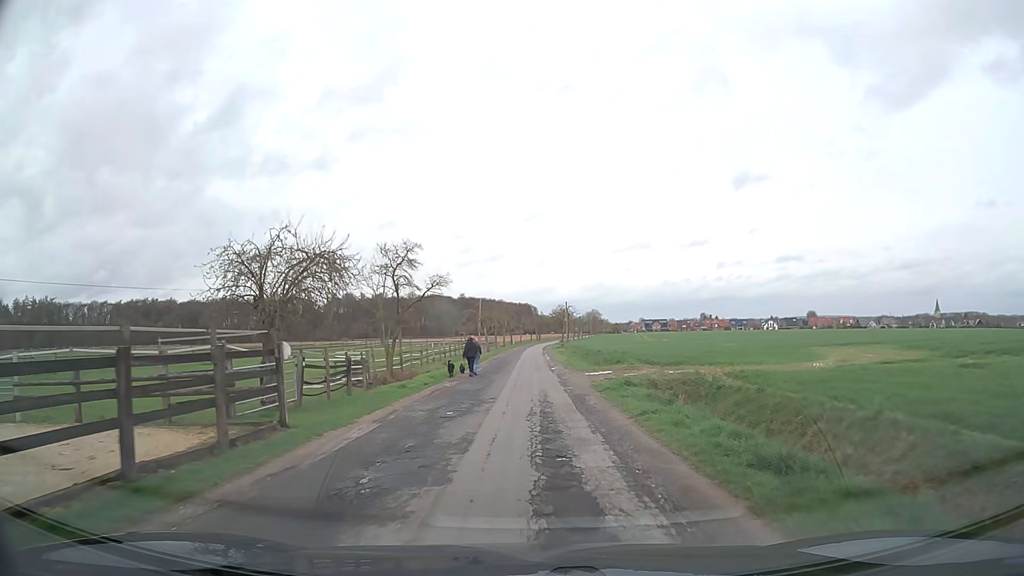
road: unclassified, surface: asphalt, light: Day
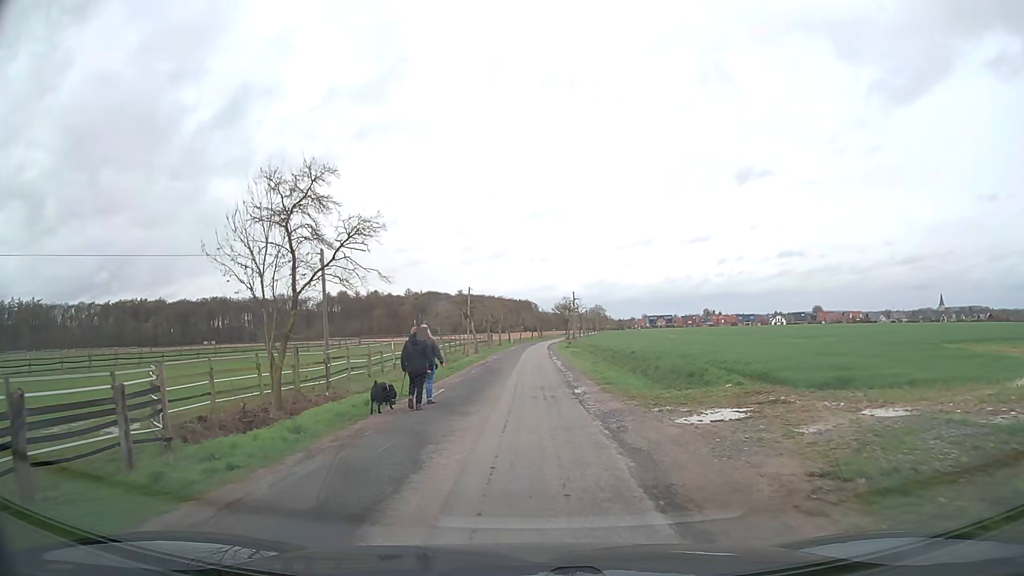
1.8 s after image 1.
(0.0, +16.3) m; 0°
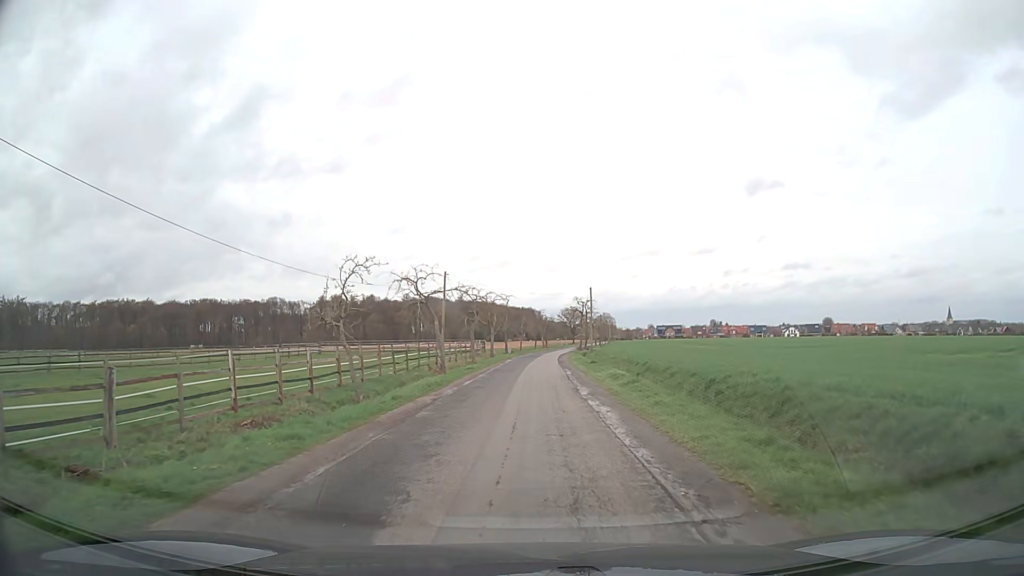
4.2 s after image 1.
(0.0, +21.5) m; 0°
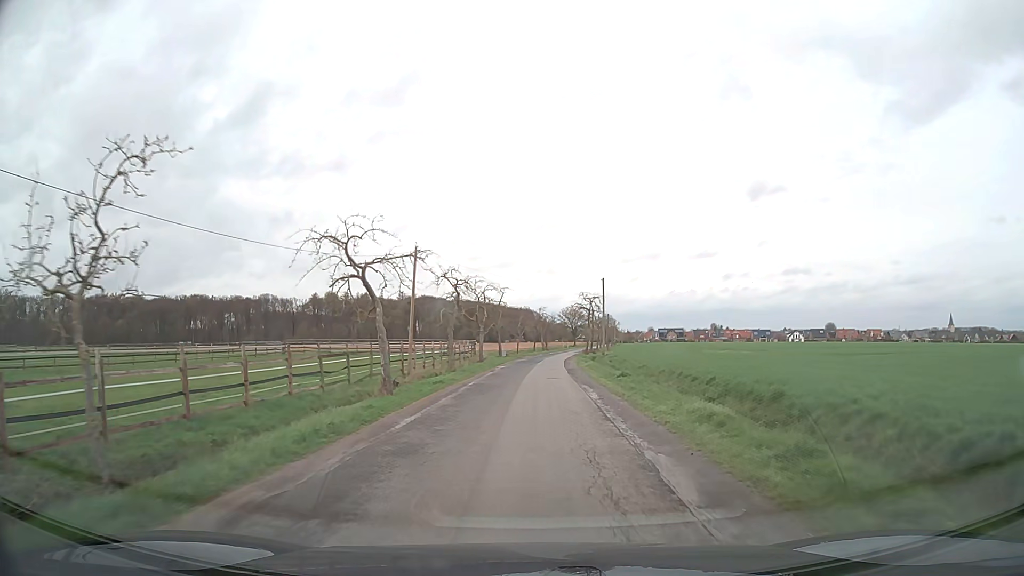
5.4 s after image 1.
(0.0, +12.3) m; 0°
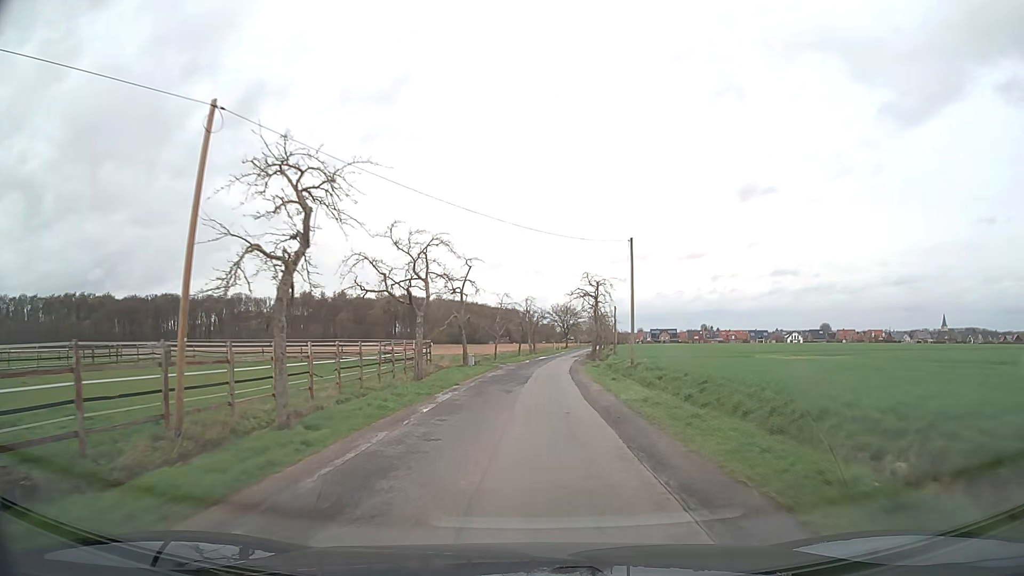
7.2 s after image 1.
(+0.2, +22.6) m; +1°
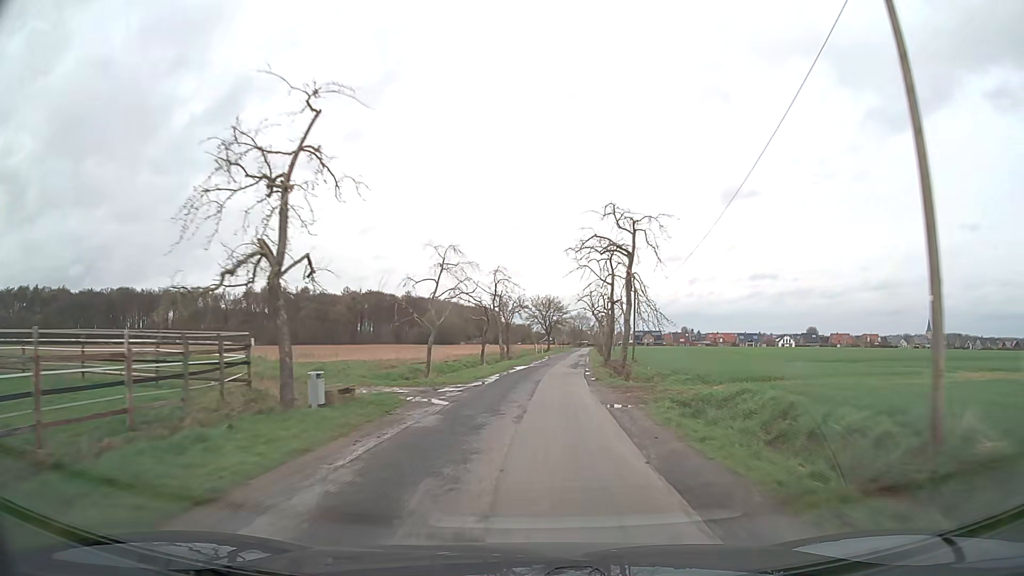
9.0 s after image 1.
(+0.3, +27.7) m; +2°
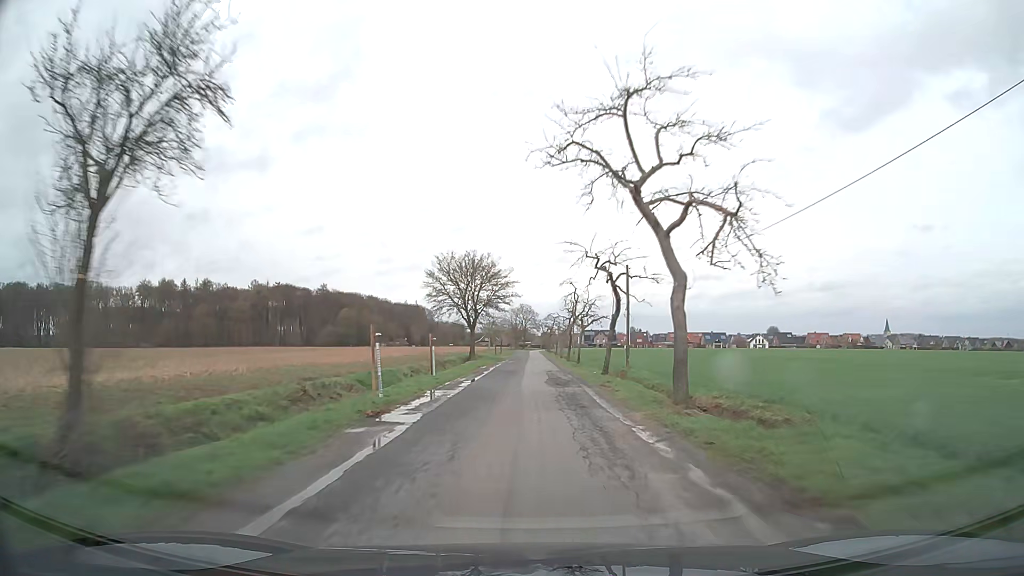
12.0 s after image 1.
(+3.0, +55.4) m; +5°
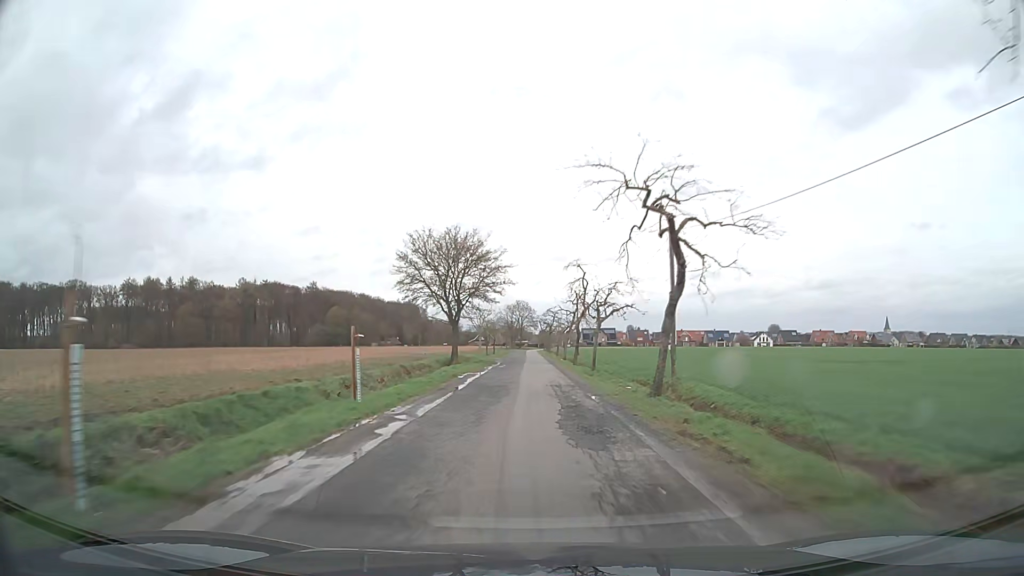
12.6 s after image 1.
(0.0, +12.0) m; 0°
(0, +10) (0, +20) (0, +30) (0, +40) (0, +50) (0, +60) (0, +70) (0, +80) (0, +90) (-1, +100) m
